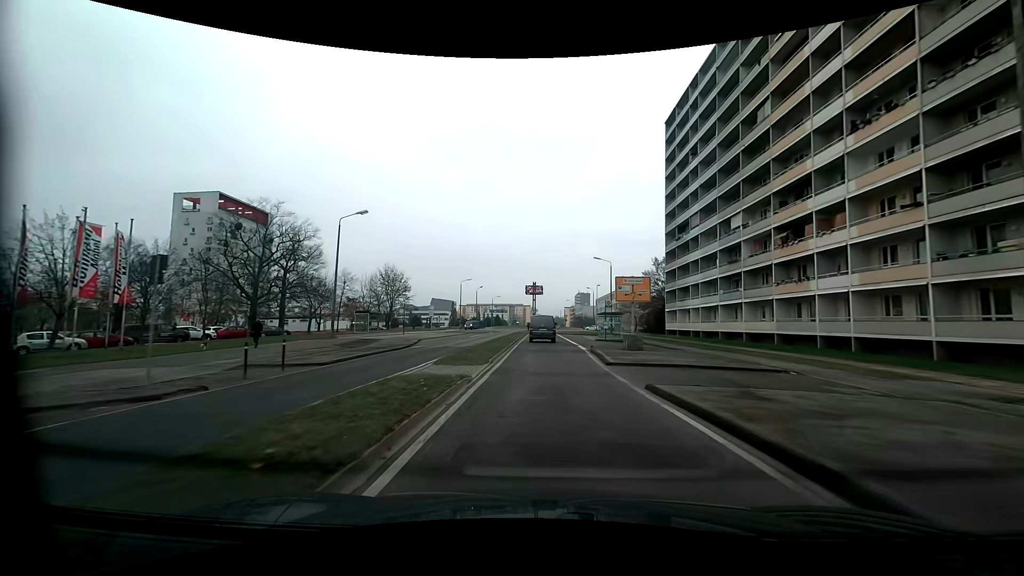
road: tertiary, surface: asphalt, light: Day
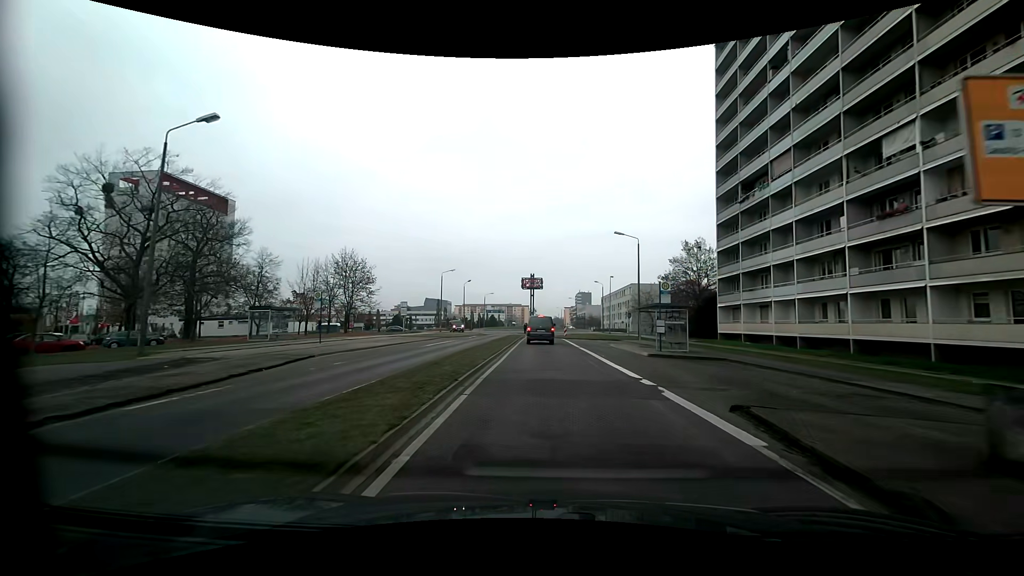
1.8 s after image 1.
(0.0, +21.4) m; 0°
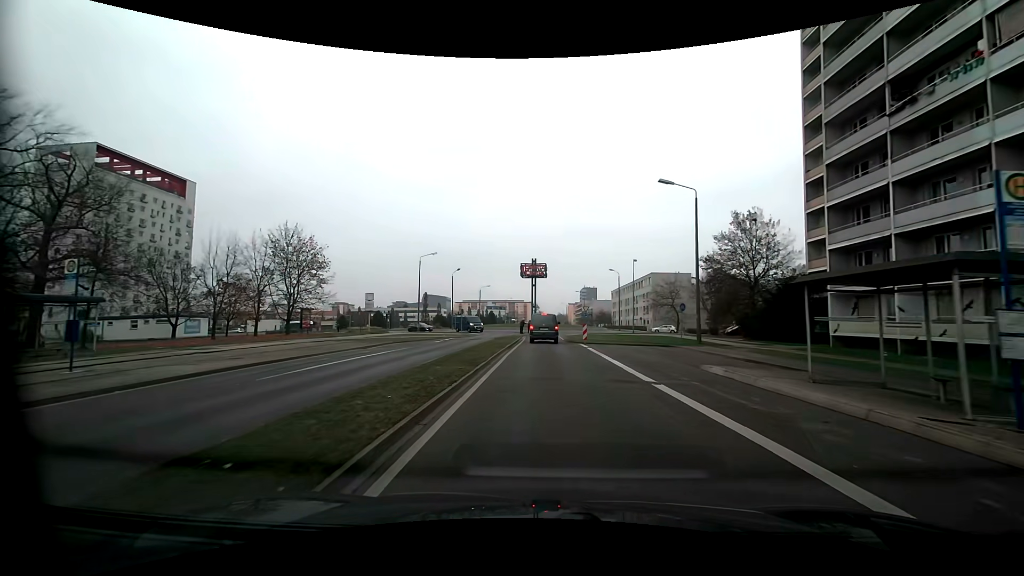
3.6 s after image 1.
(+0.1, +19.0) m; 0°
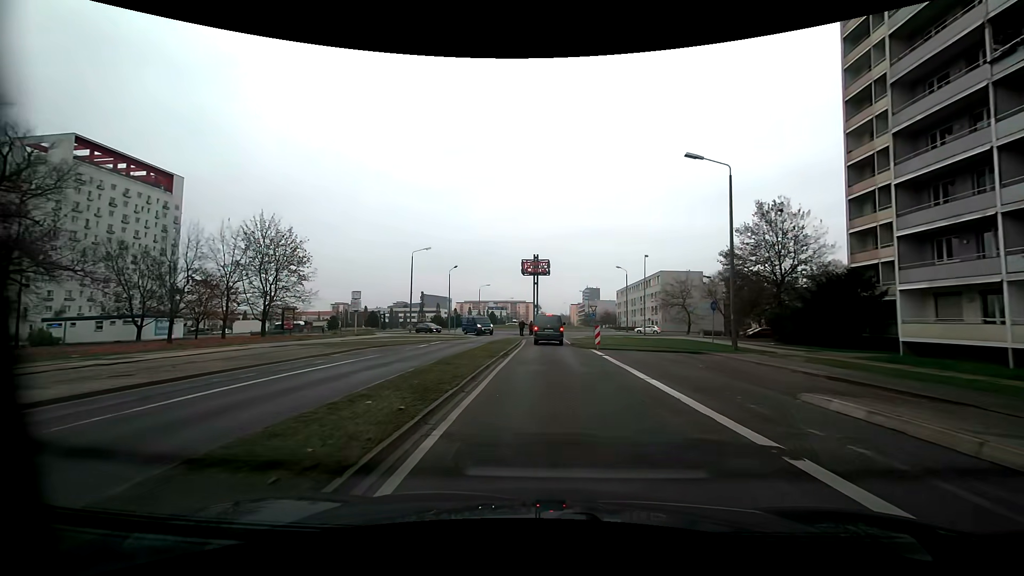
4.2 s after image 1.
(0.0, +5.8) m; 0°
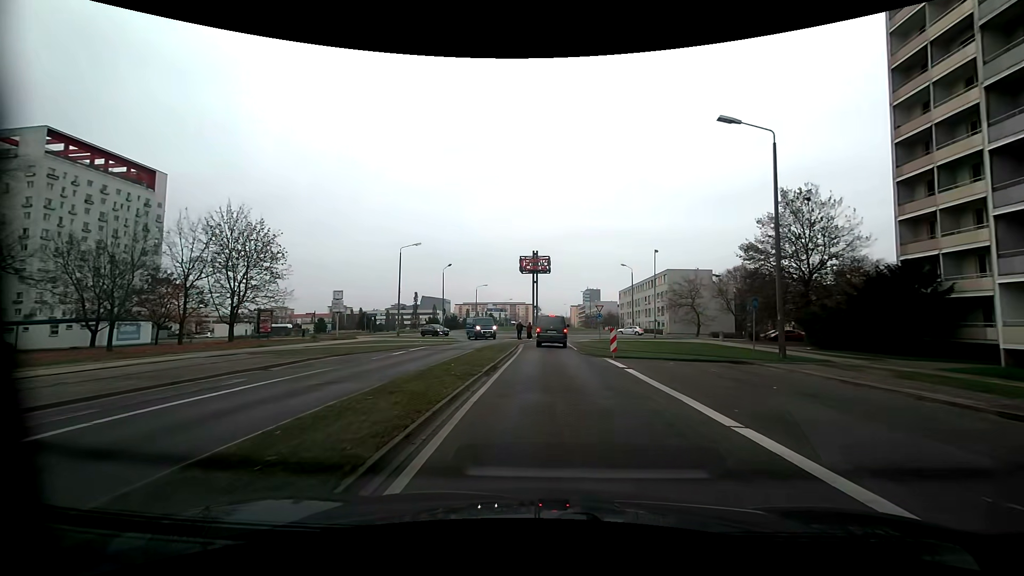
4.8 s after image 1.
(0.0, +5.6) m; 0°
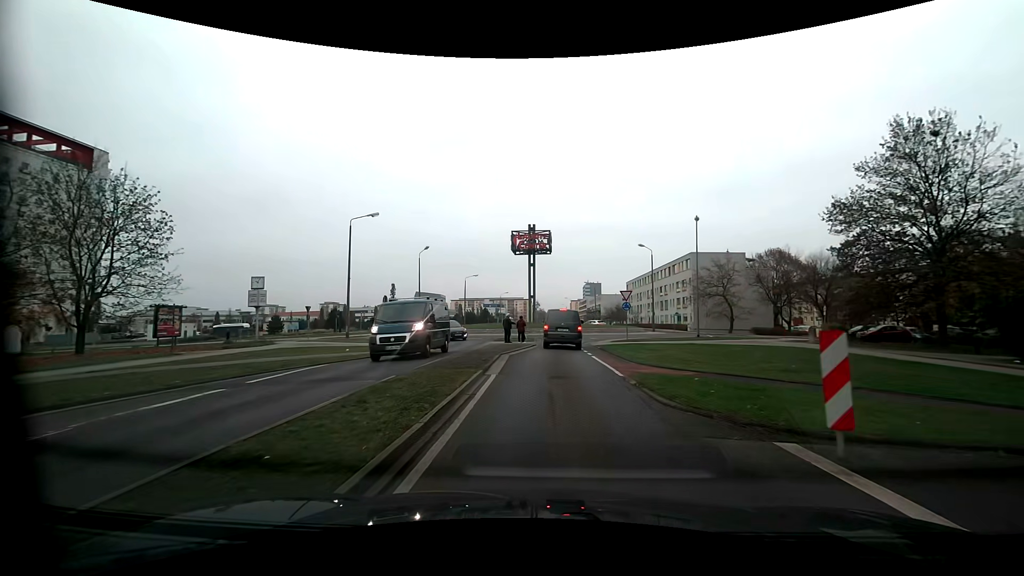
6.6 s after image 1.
(+0.1, +15.7) m; 0°
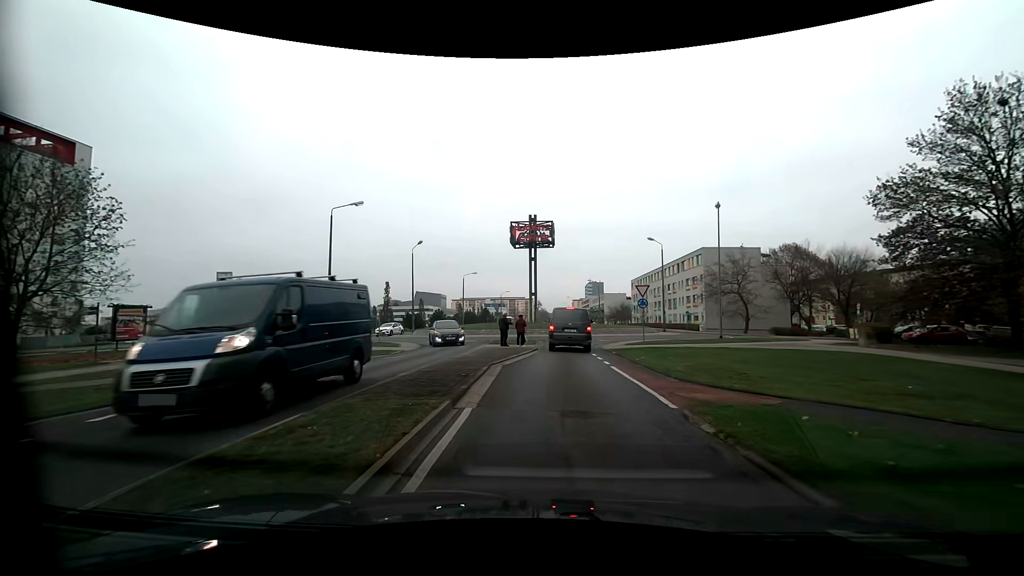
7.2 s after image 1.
(0.0, +4.5) m; -1°
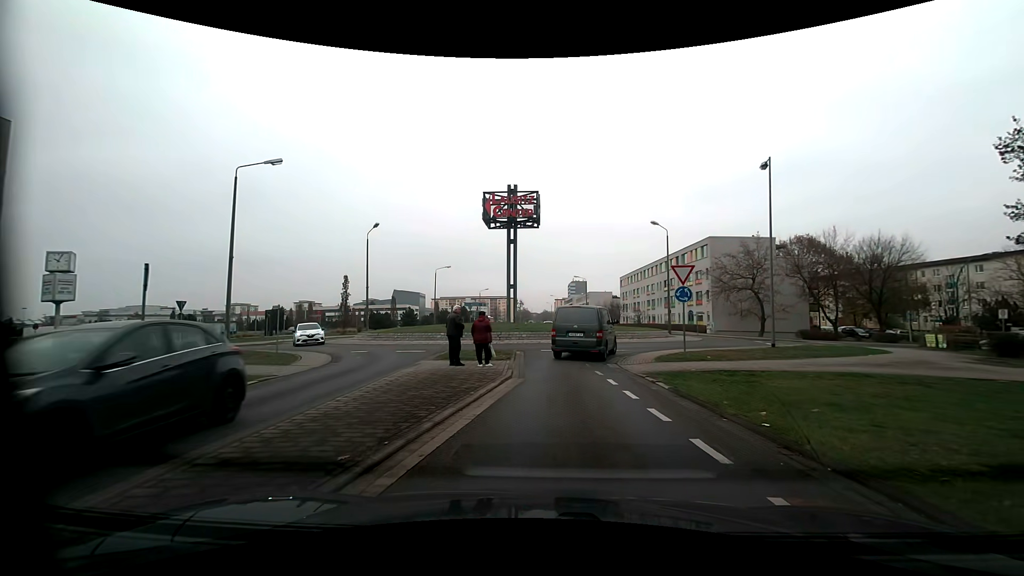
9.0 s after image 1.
(+0.1, +10.5) m; +2°
(+1, +10) (+1, +20) (+6, +28) (+13, +36) (+14, +46) (+9, +54) (+4, +63) (+3, +73) (+3, +83) (+3, +93) m
